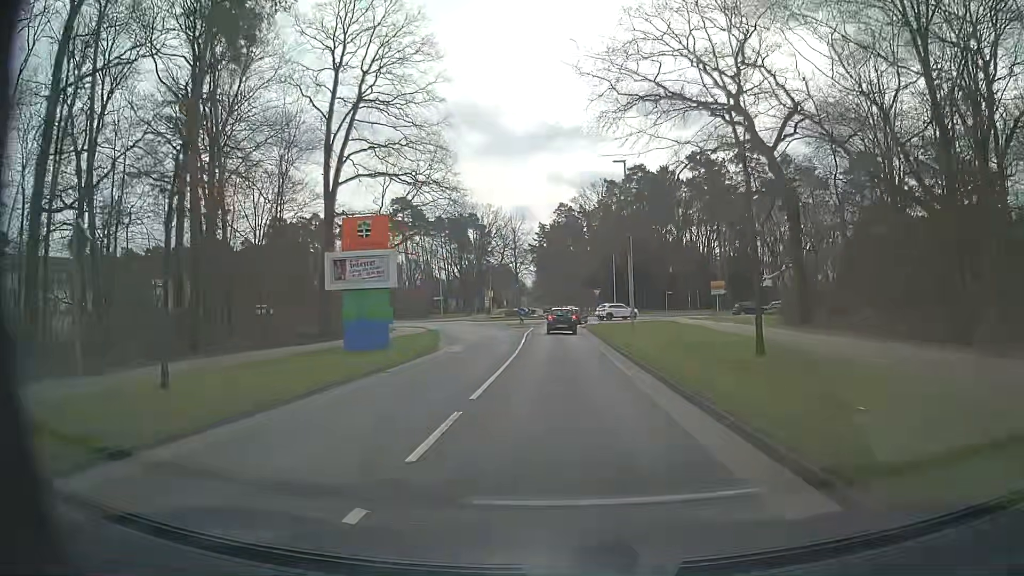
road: tertiary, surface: asphalt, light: Day
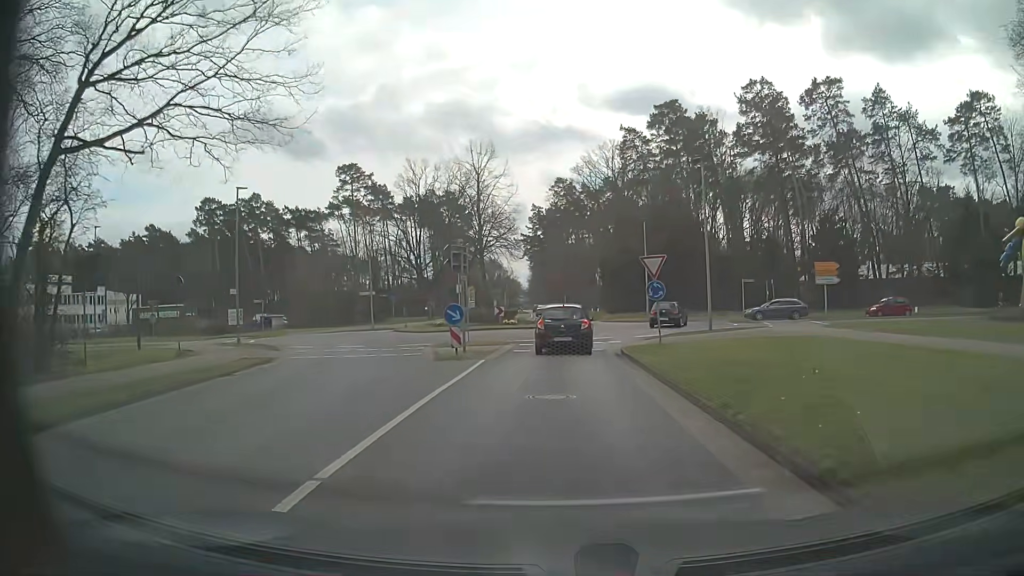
(-0.1, +32.2) m; -1°
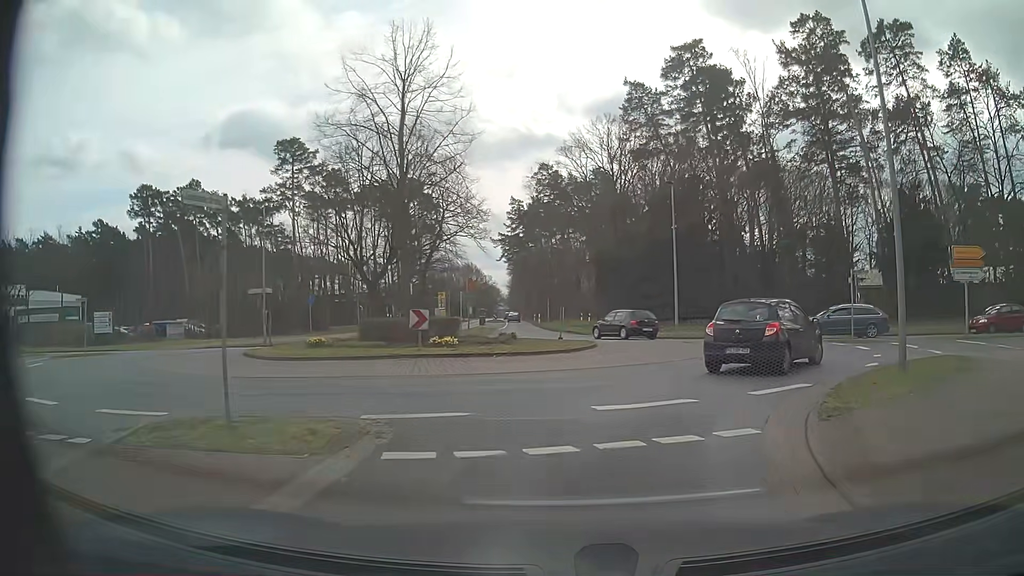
(+0.1, +18.5) m; +1°
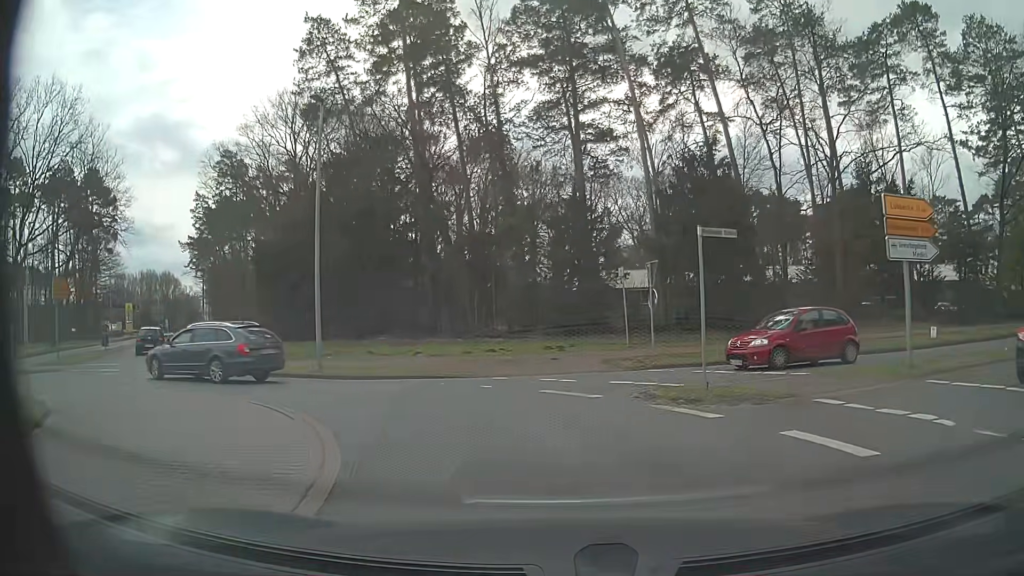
(+4.0, +15.3) m; +25°
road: secondary
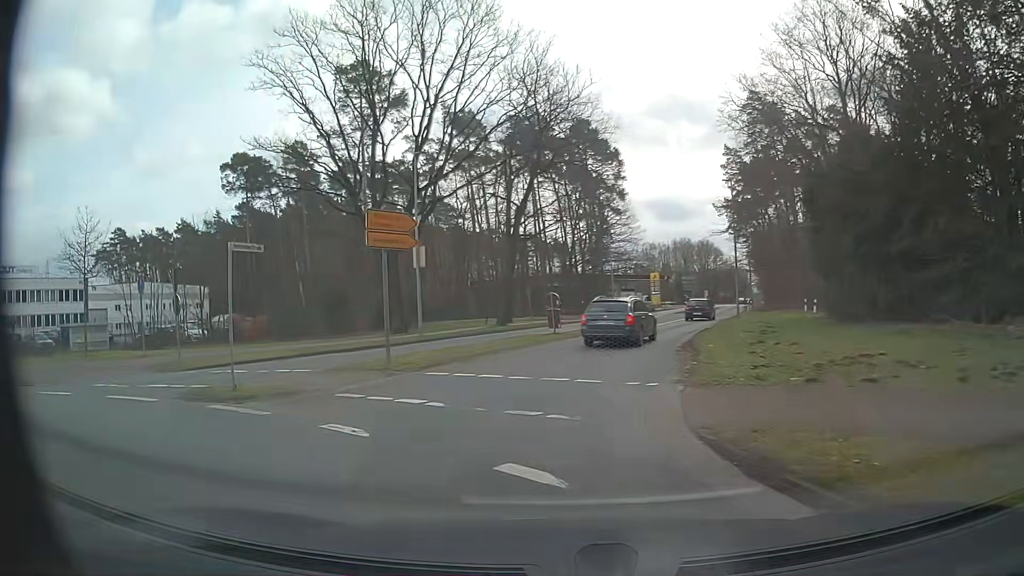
(-6.0, +14.9) m; -48°
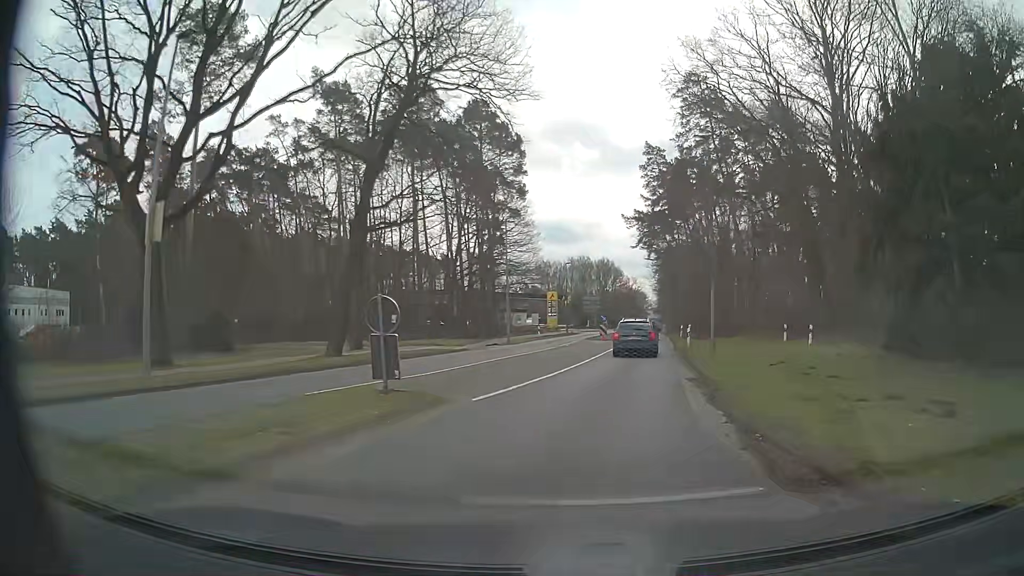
(+0.8, +15.2) m; +10°
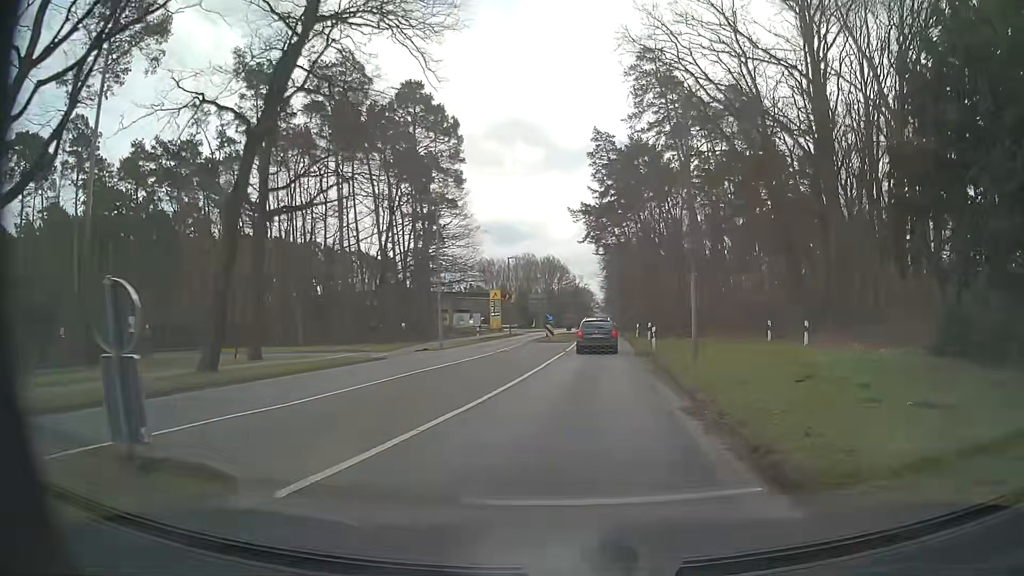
(+0.3, +6.0) m; +5°
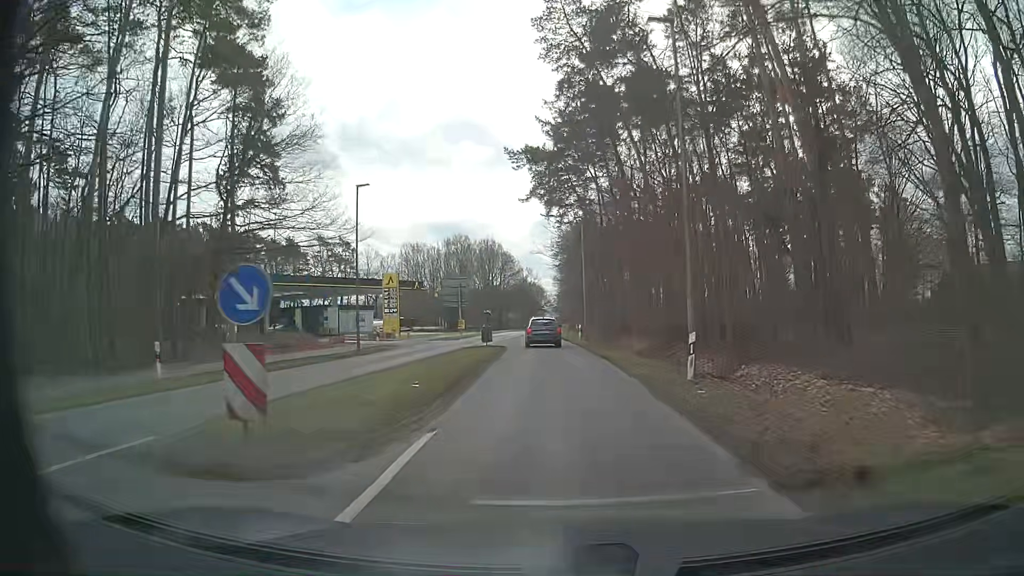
(+1.8, +35.9) m; +4°
(0, +10) (0, +20) (-1, +30) (-1, +40) (-1, +50) (-1, +60) (-2, +70) (-2, +80) (-2, +90) (-2, +100) m
